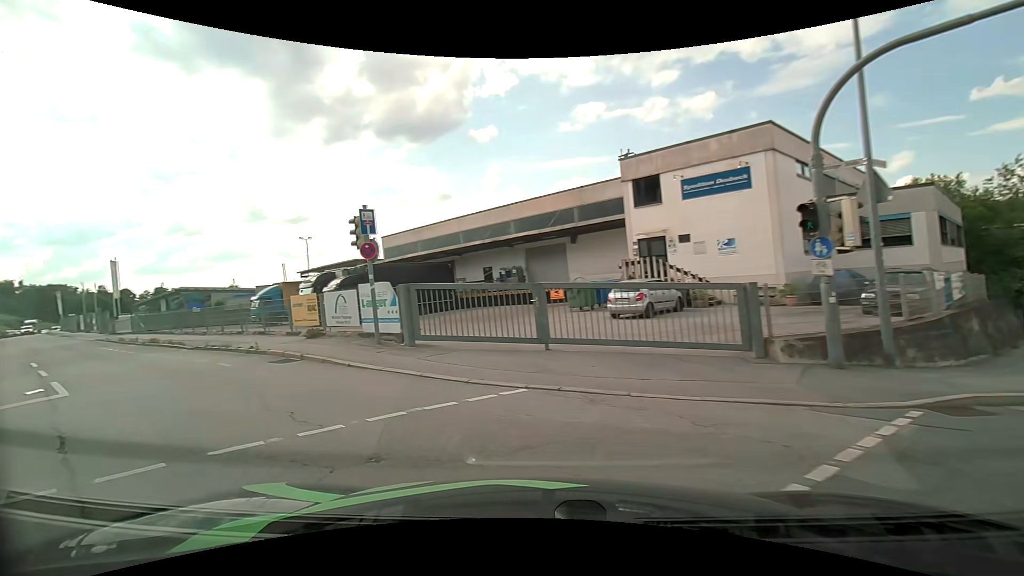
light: Day
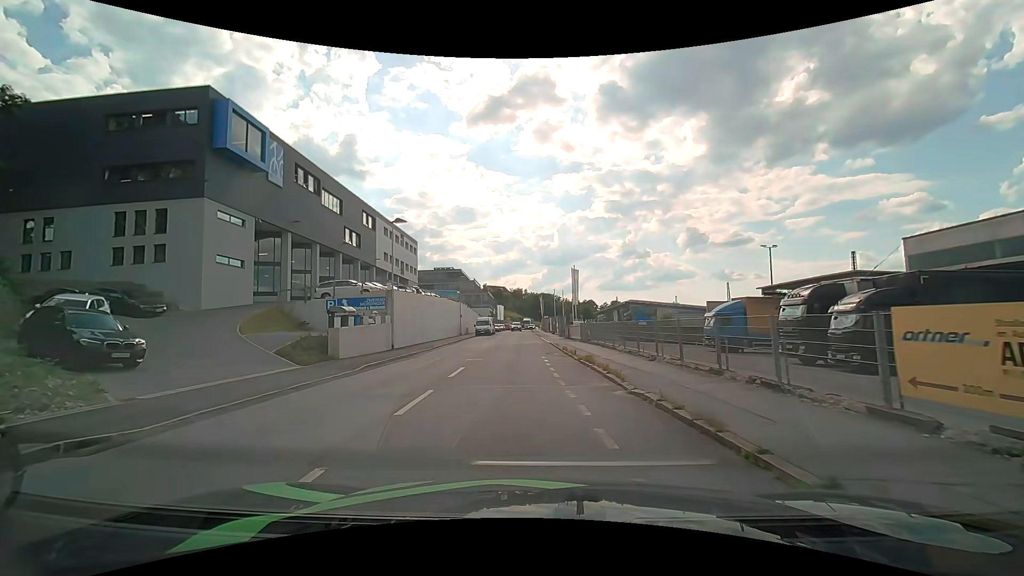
(-5.6, +10.2) m; -49°
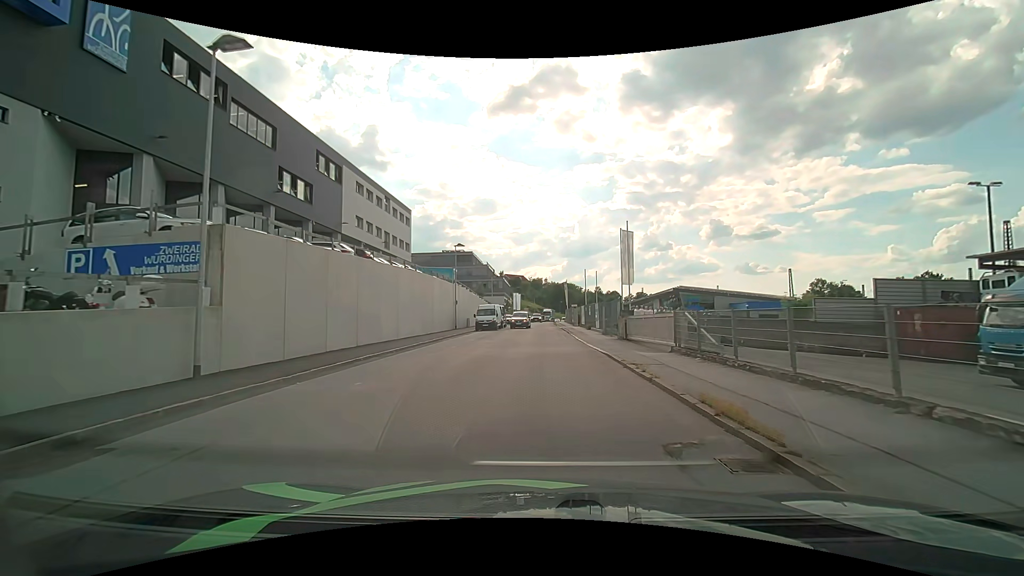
(-0.3, +20.2) m; -1°
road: residential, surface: asphalt
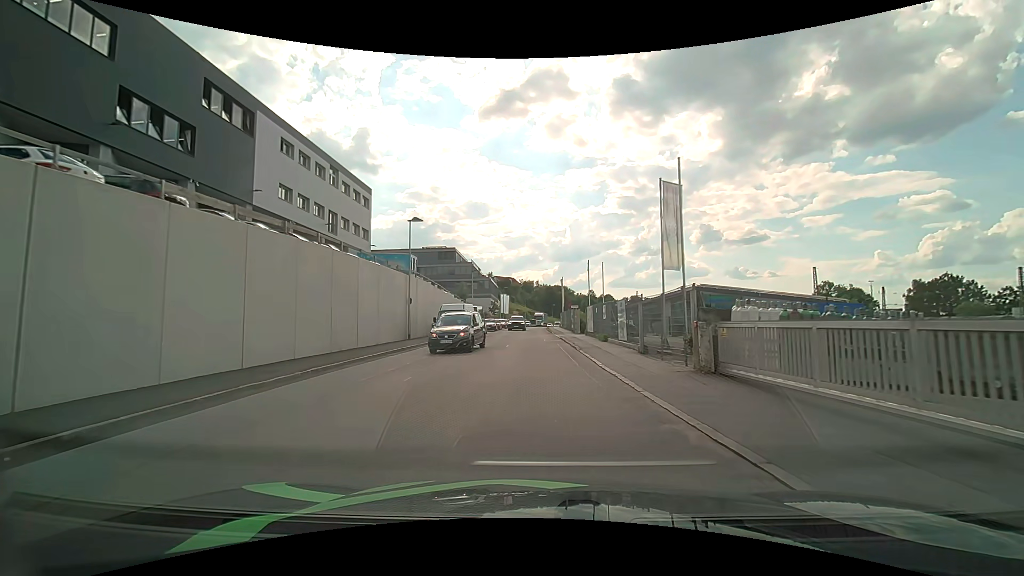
(+0.2, +14.4) m; +1°
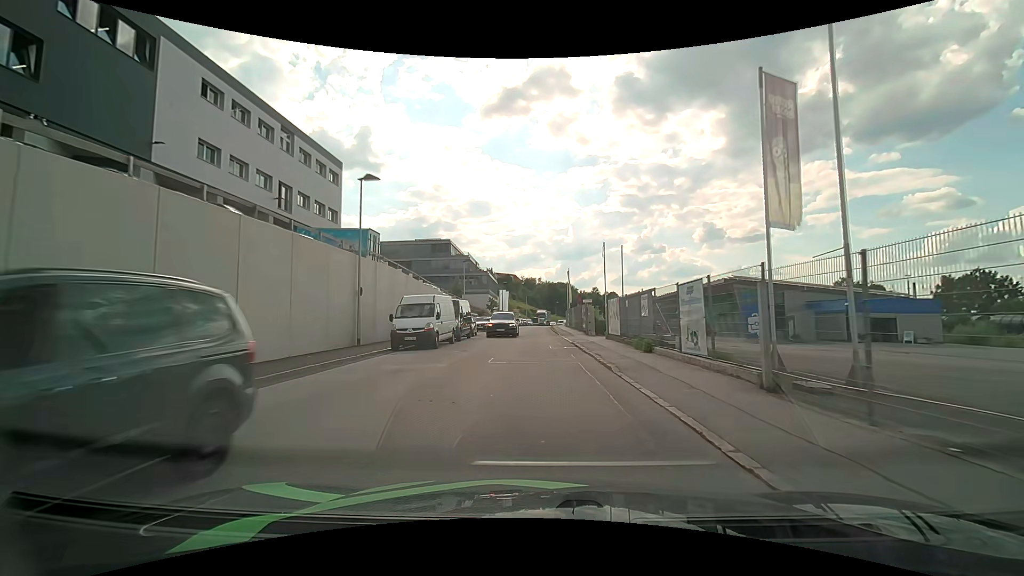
(0.0, +10.0) m; 0°
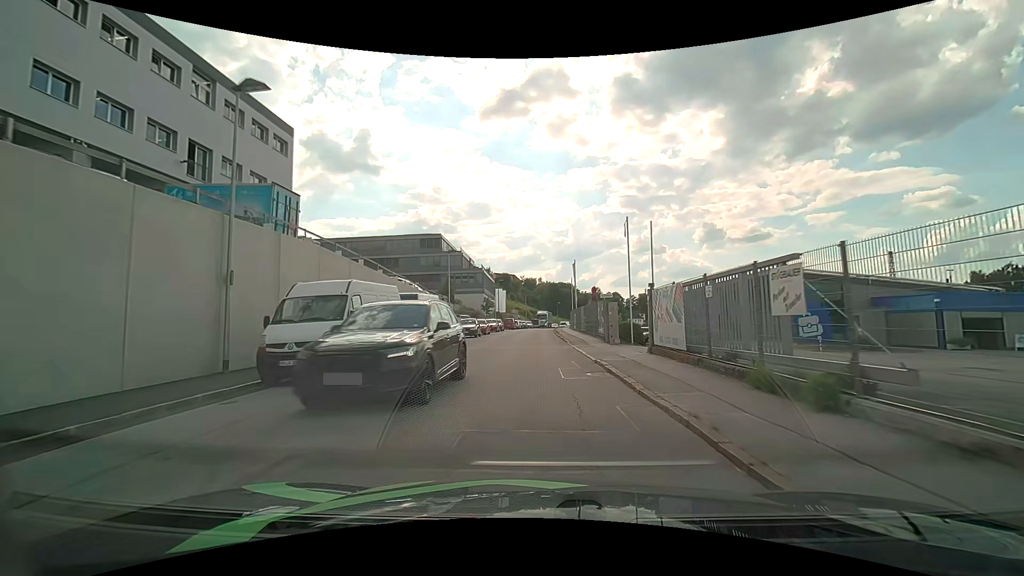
(0.0, +10.2) m; 0°
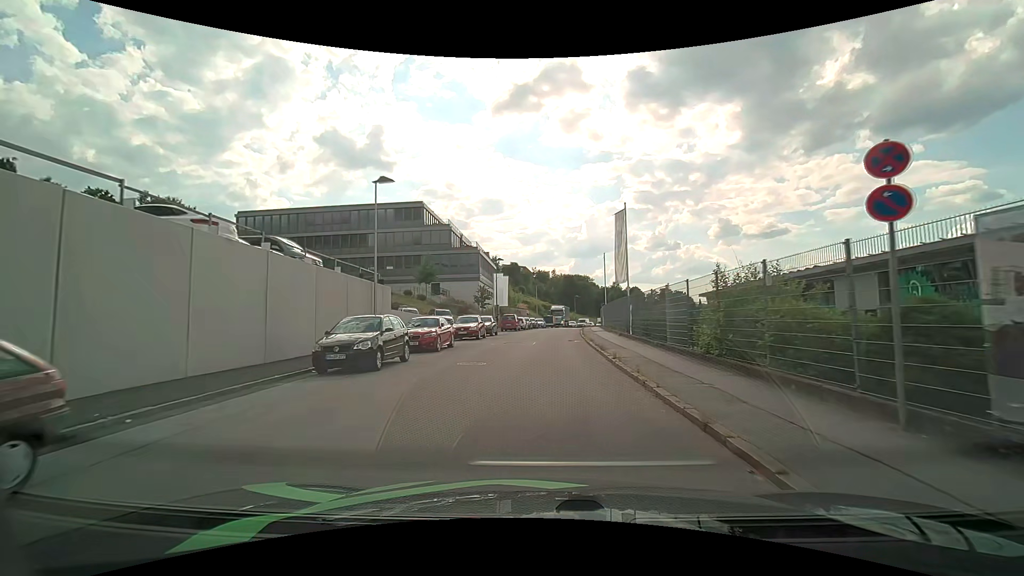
(-0.3, +24.8) m; -1°
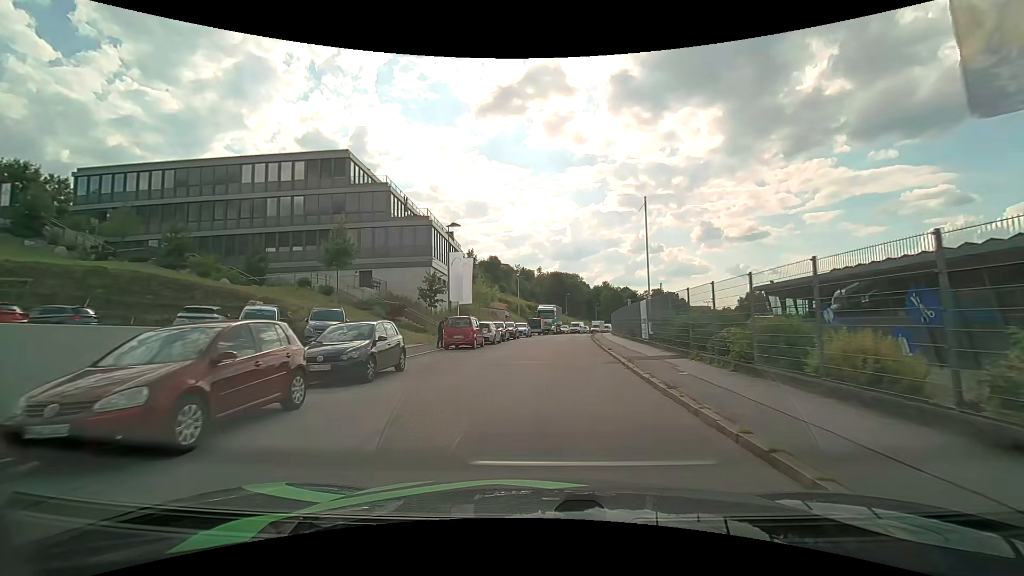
(0.0, +24.0) m; +1°
(0, +10) (+1, +20) (+1, +30) (+2, +40) (+3, +50) (+4, +60) (+6, +70) (+7, +80) (+9, +89) (+12, +99) m
